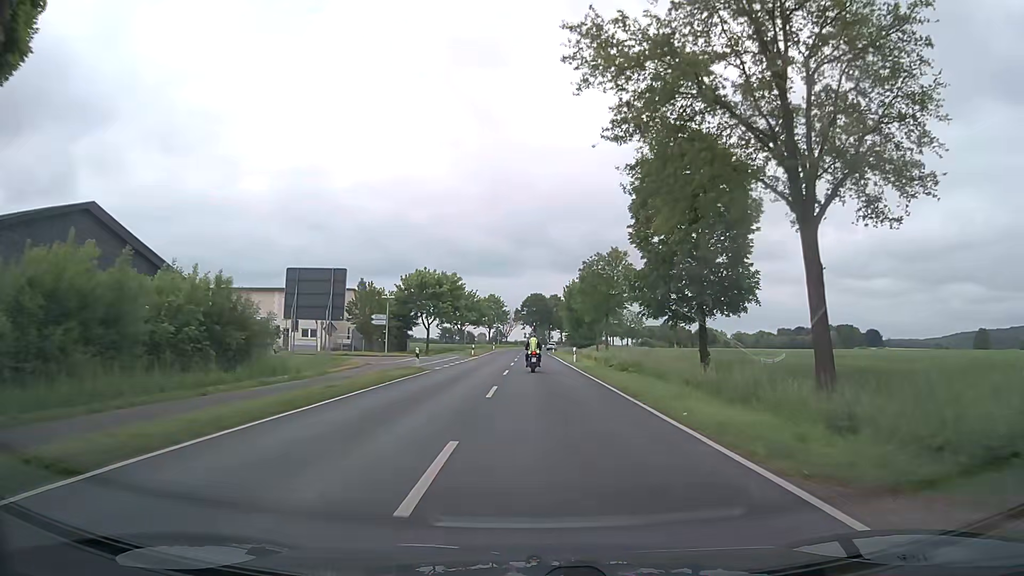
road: secondary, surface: asphalt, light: Day
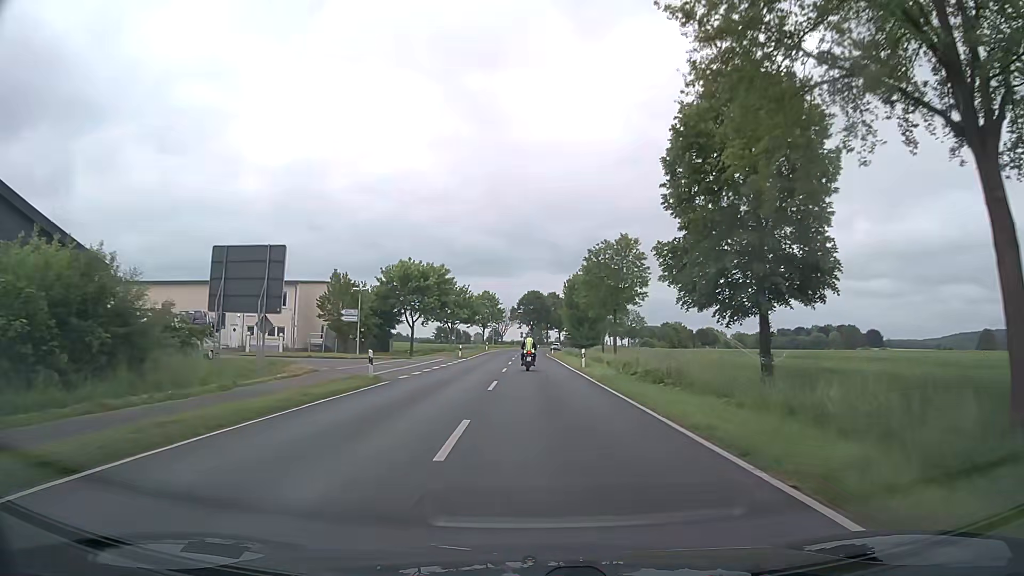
(0.0, +8.8) m; 0°
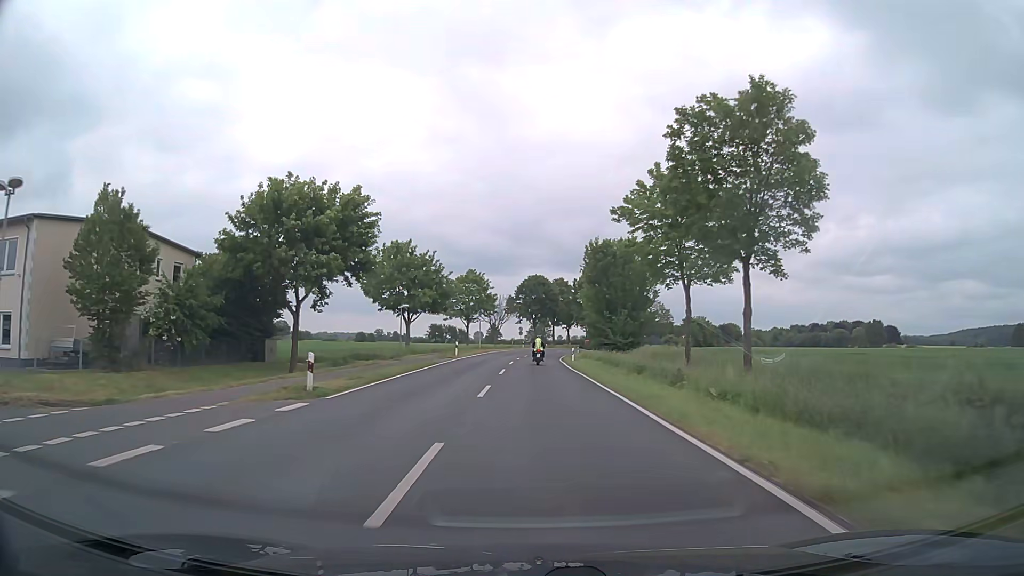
(0.0, +36.4) m; 0°
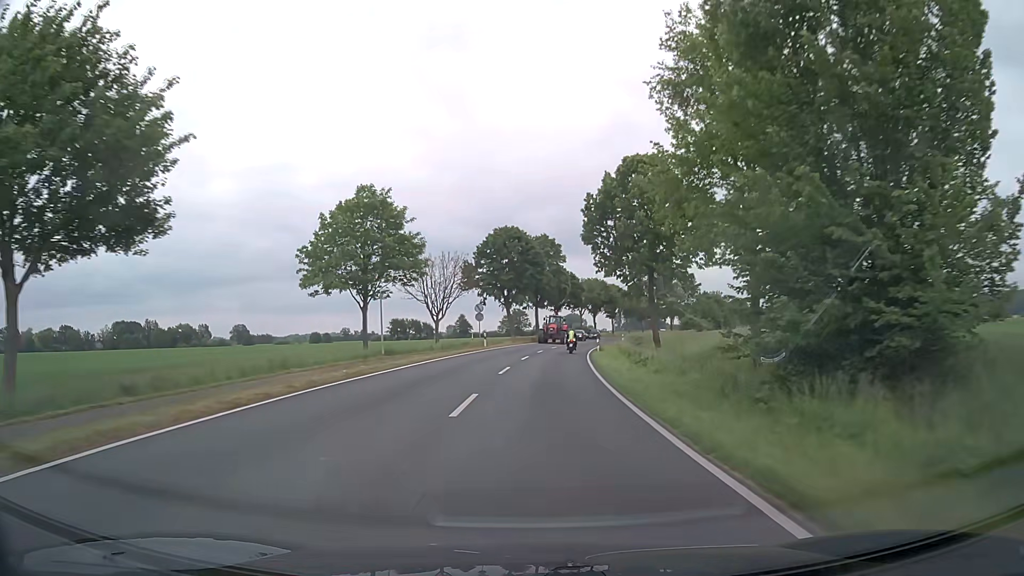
(+0.6, +49.9) m; +2°
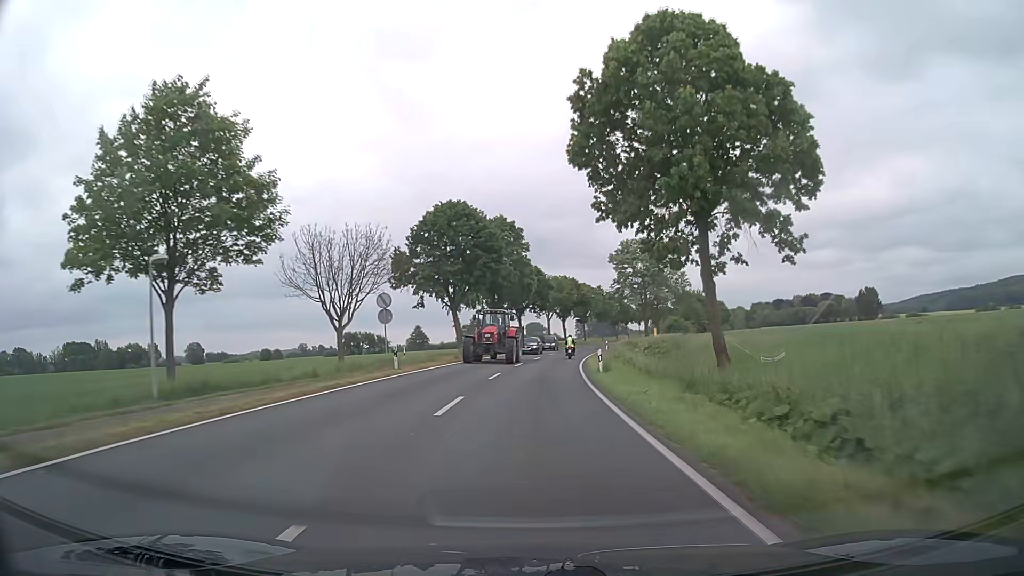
(+0.6, +21.5) m; +3°
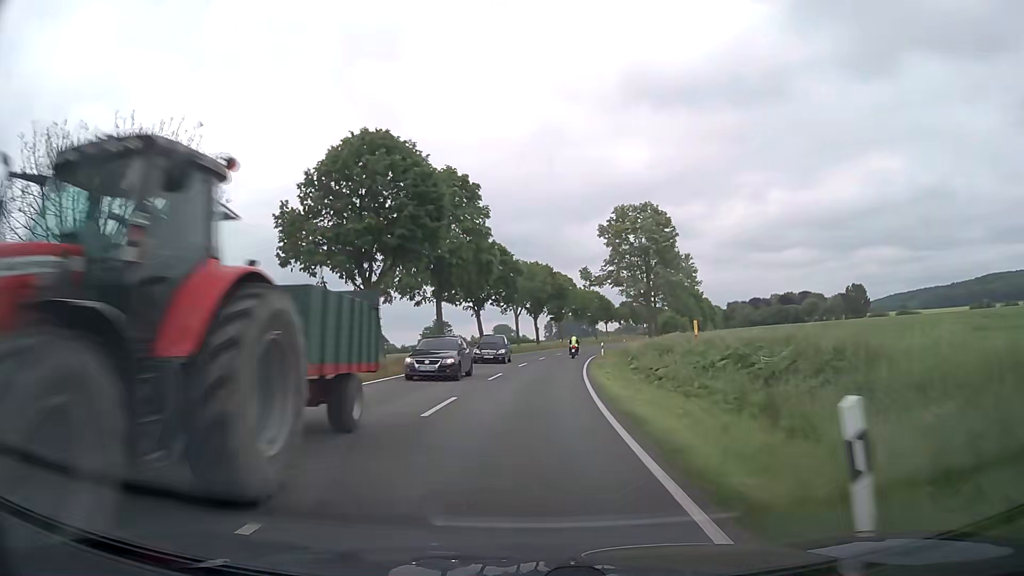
(+0.7, +22.4) m; +3°
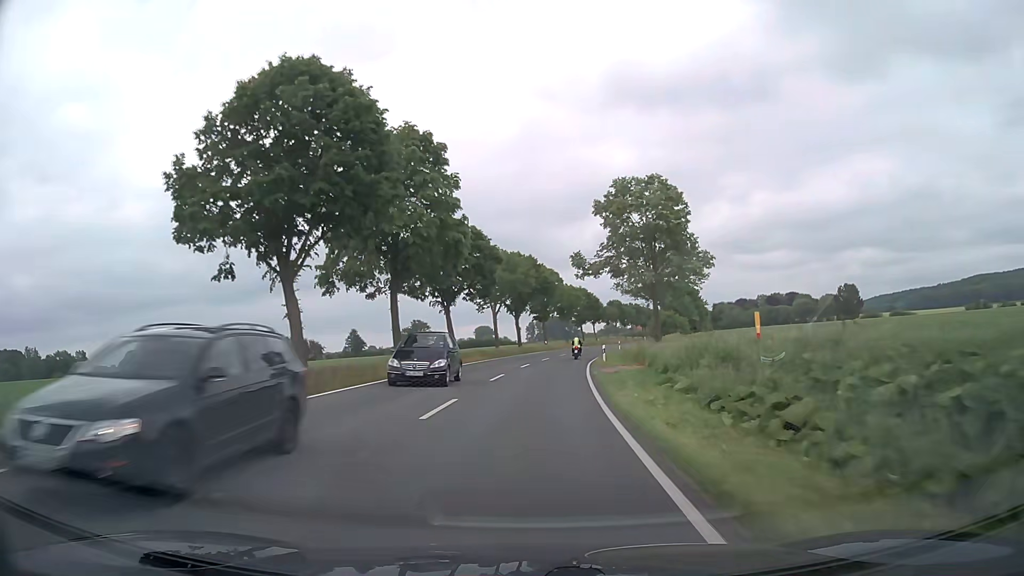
(+0.1, +11.4) m; +1°
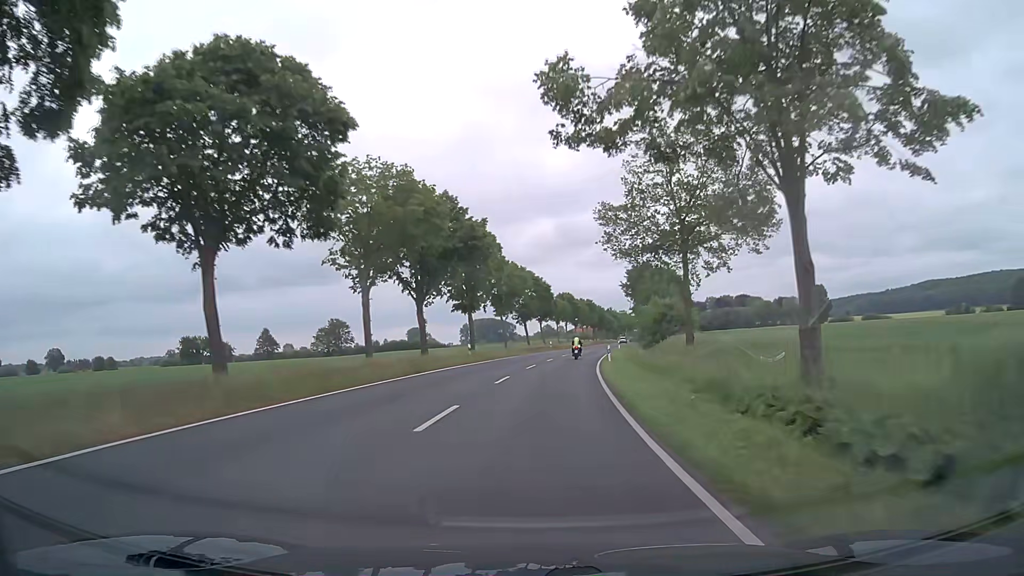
(+1.4, +35.1) m; +5°
(0, +10) (+1, +20) (+1, +30) (+2, +40) (+3, +50) (+5, +60) (+6, +70) (+8, +79) (+10, +89) (+11, +99) m
